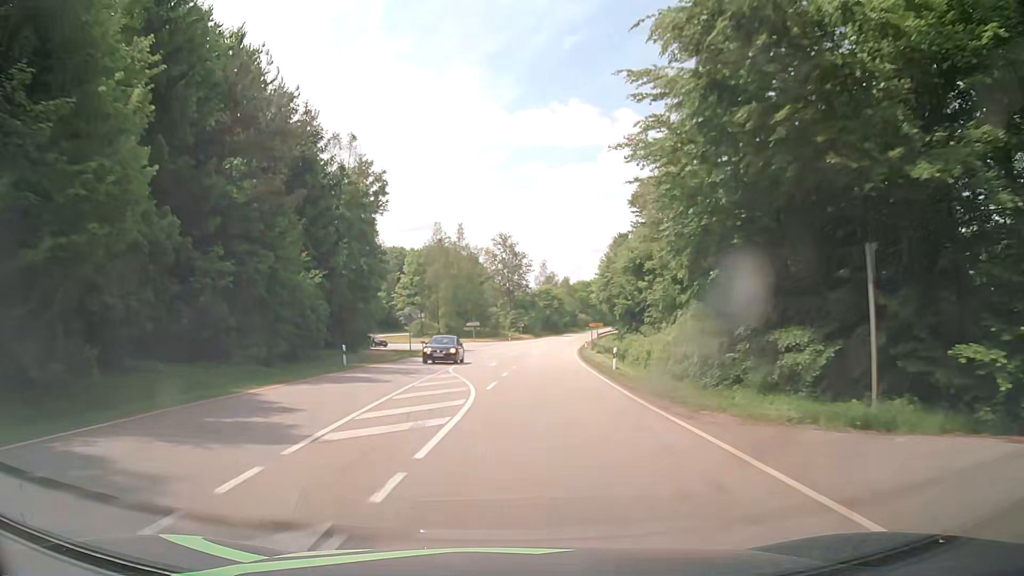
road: secondary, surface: asphalt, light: Day
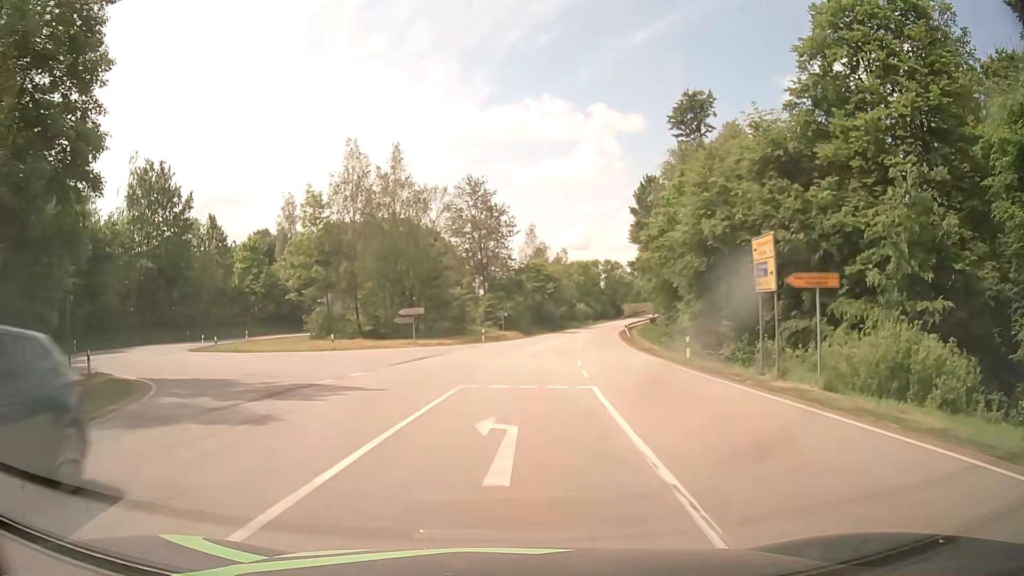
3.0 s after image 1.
(+0.1, +46.4) m; +1°
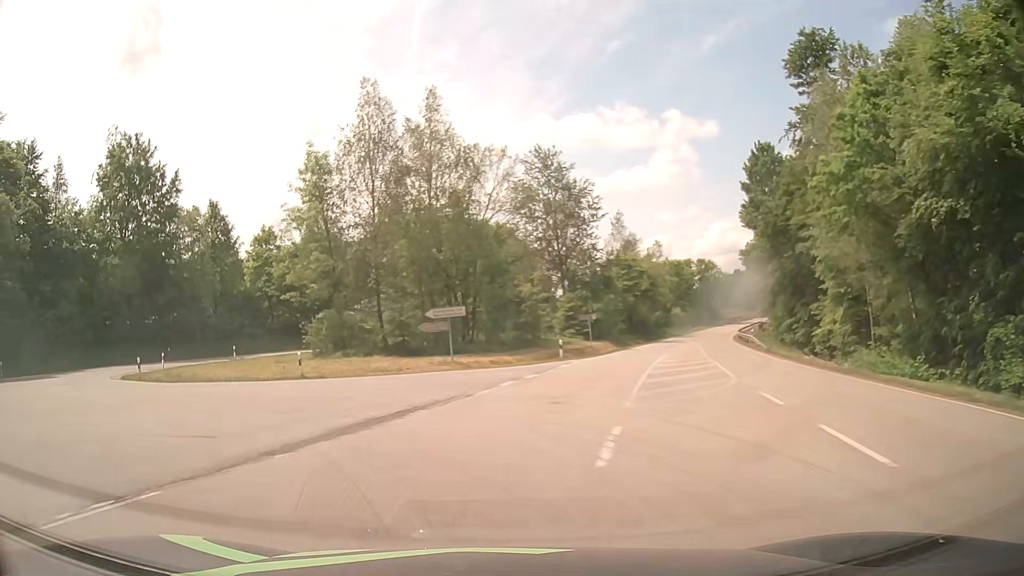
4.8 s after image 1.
(0.0, +18.4) m; -6°
(-2, +10) (-8, +17) (-16, +23) (-23, +31) (-25, +41) (-22, +50) (-16, +58) (-9, +66) (-3, +74) (+2, +82) m
